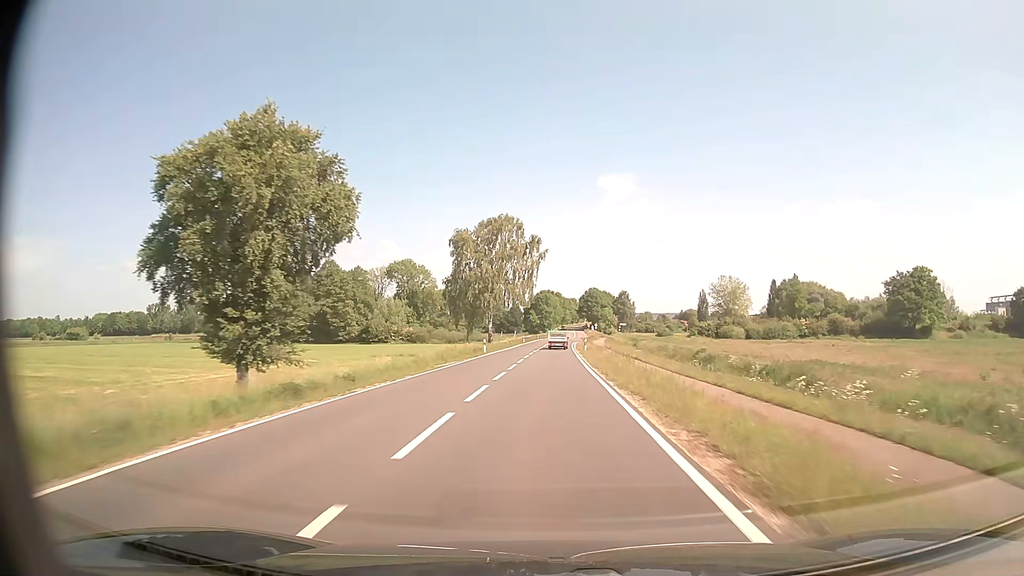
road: secondary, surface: asphalt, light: Day
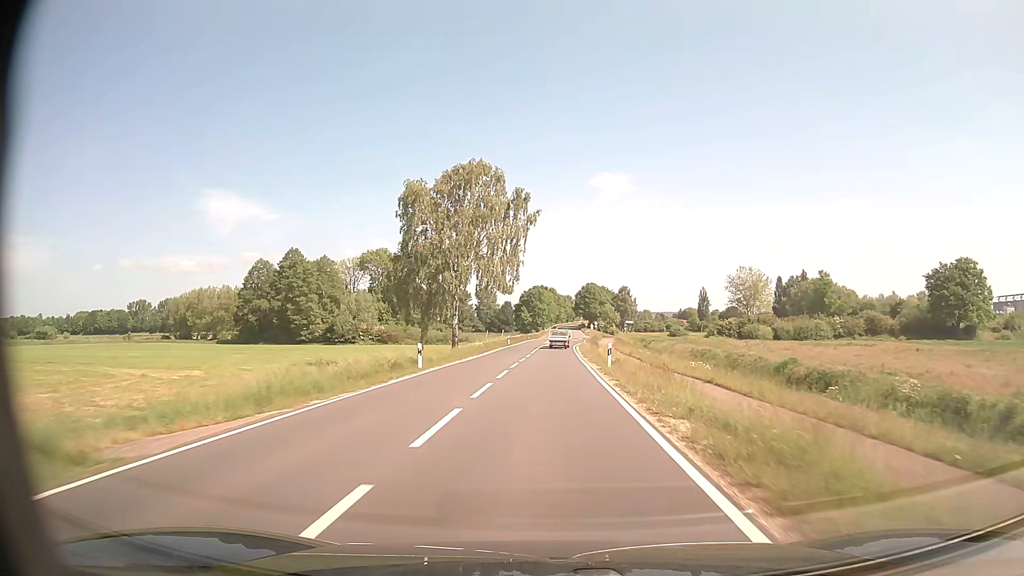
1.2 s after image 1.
(+0.2, +23.4) m; +1°
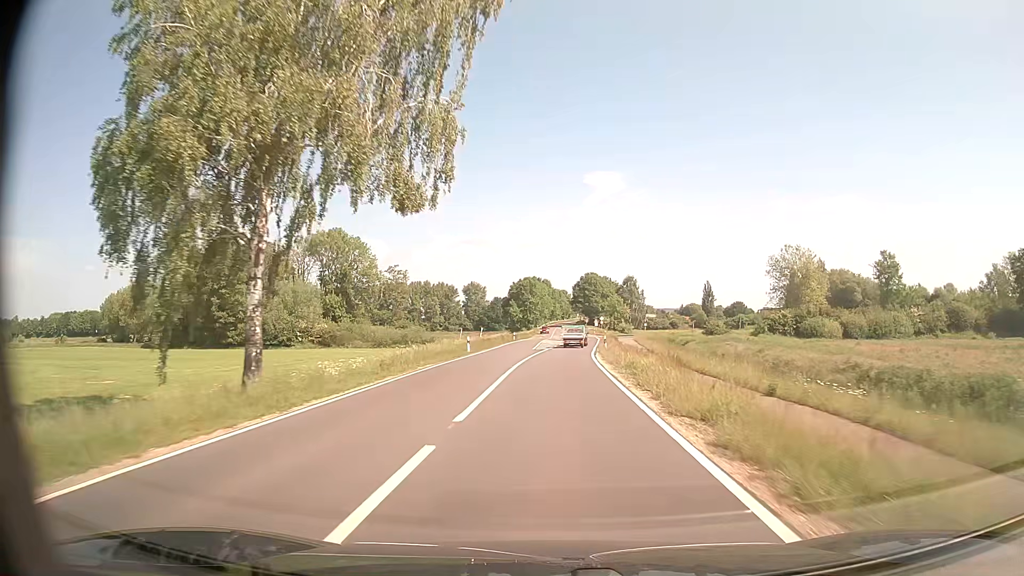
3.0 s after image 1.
(+0.2, +34.3) m; +1°
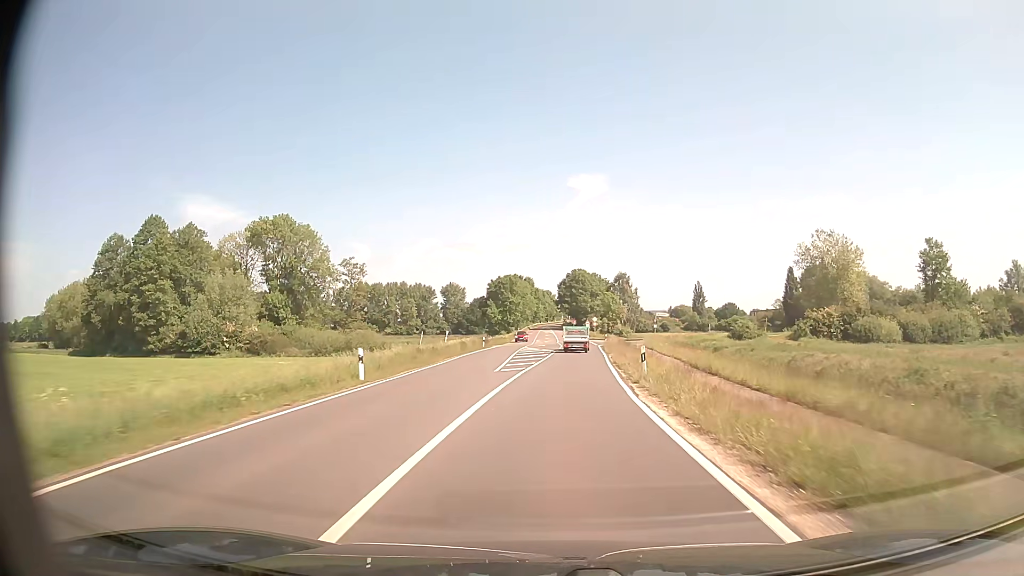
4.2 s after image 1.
(+0.2, +21.7) m; +1°
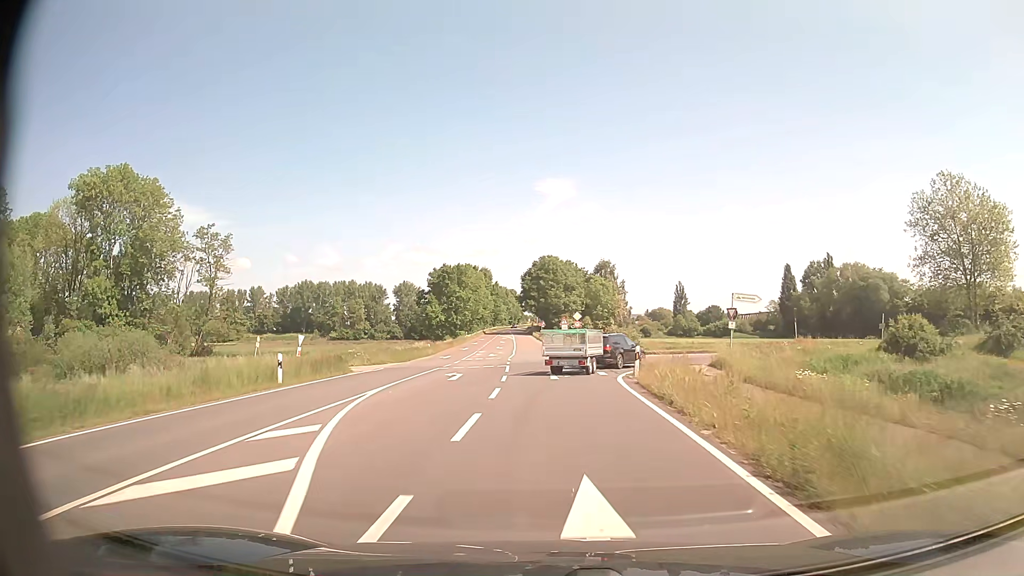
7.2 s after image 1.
(+1.4, +42.3) m; +3°
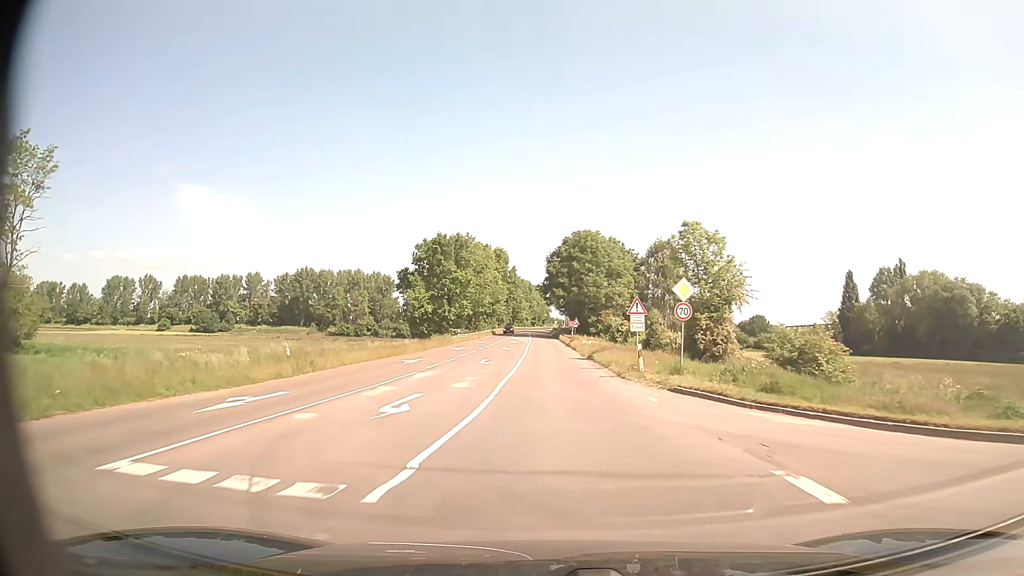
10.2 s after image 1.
(-0.9, +40.5) m; -2°
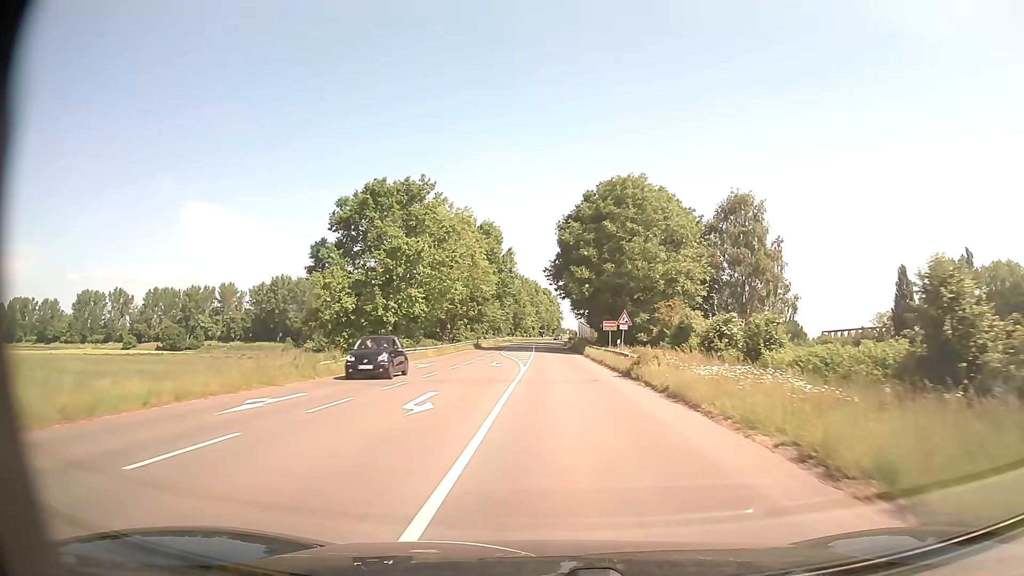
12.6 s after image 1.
(-0.6, +40.2) m; -1°
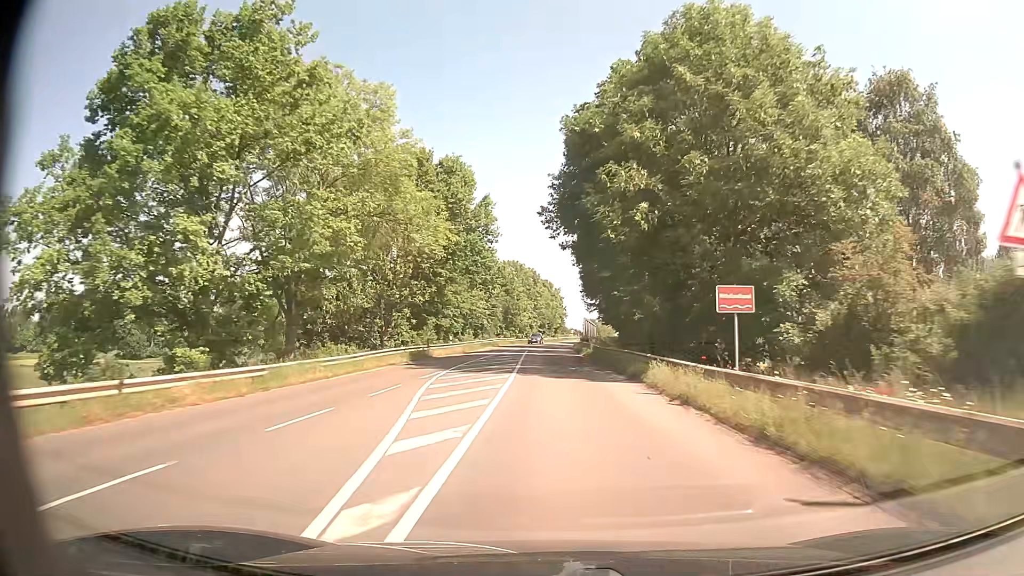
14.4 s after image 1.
(-0.1, +32.5) m; 0°
(0, +10) (0, +20) (0, +30) (0, +40) (0, +50) (0, +60) (0, +70) (+1, +80) (+1, +90) (+2, +100) m
